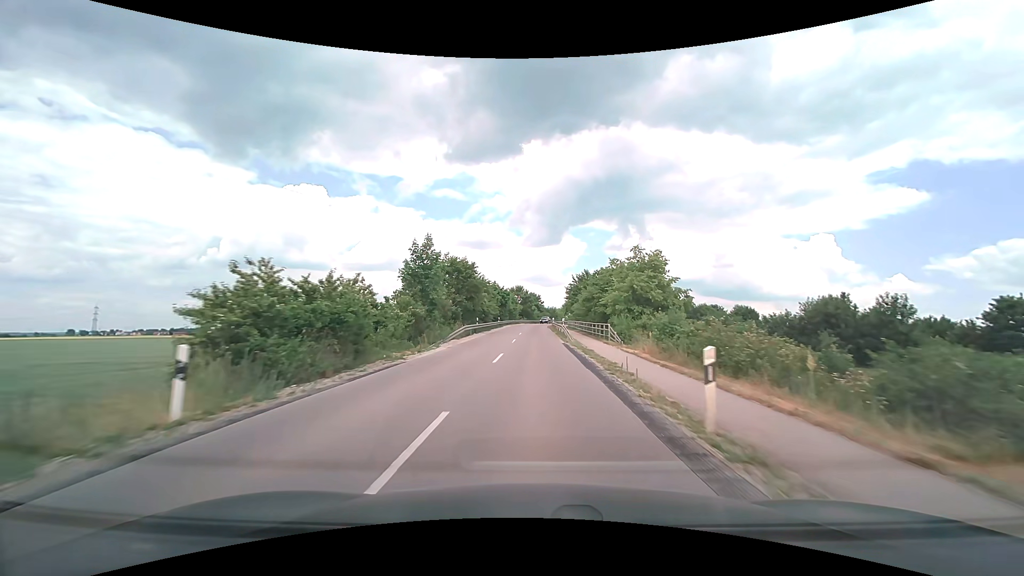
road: tertiary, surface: asphalt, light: Day
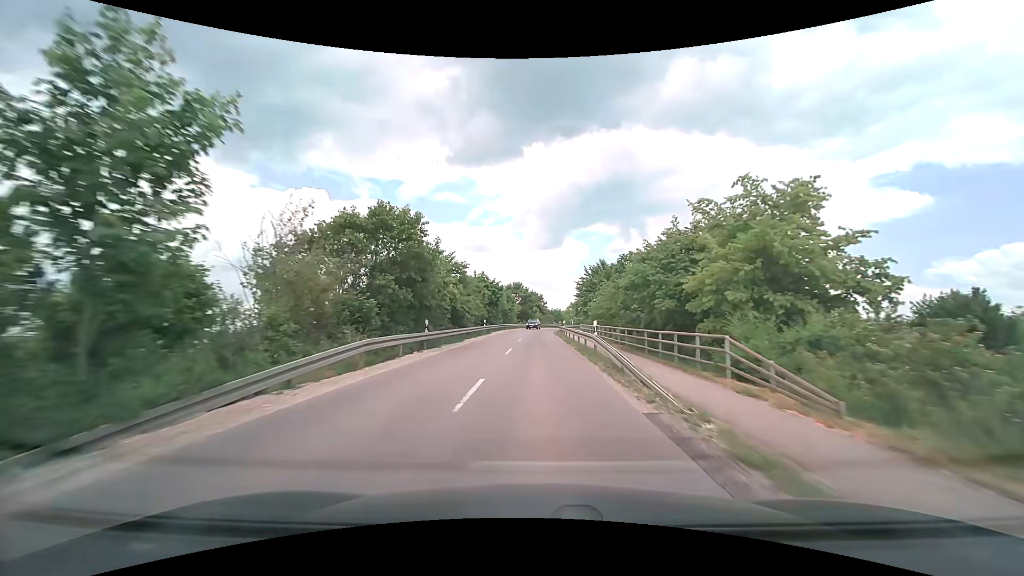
(-0.1, +20.6) m; 0°
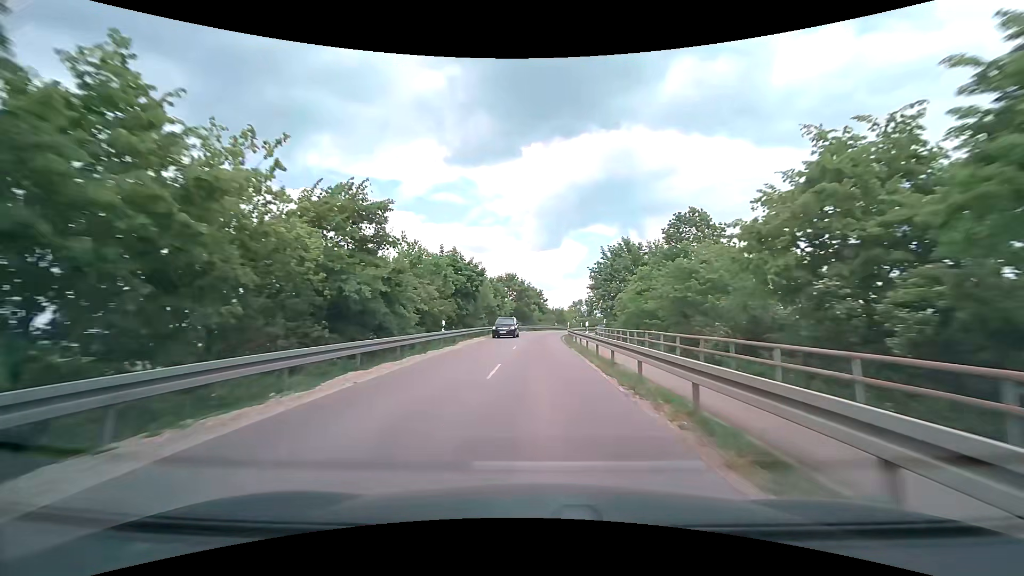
(0.0, +20.3) m; 0°
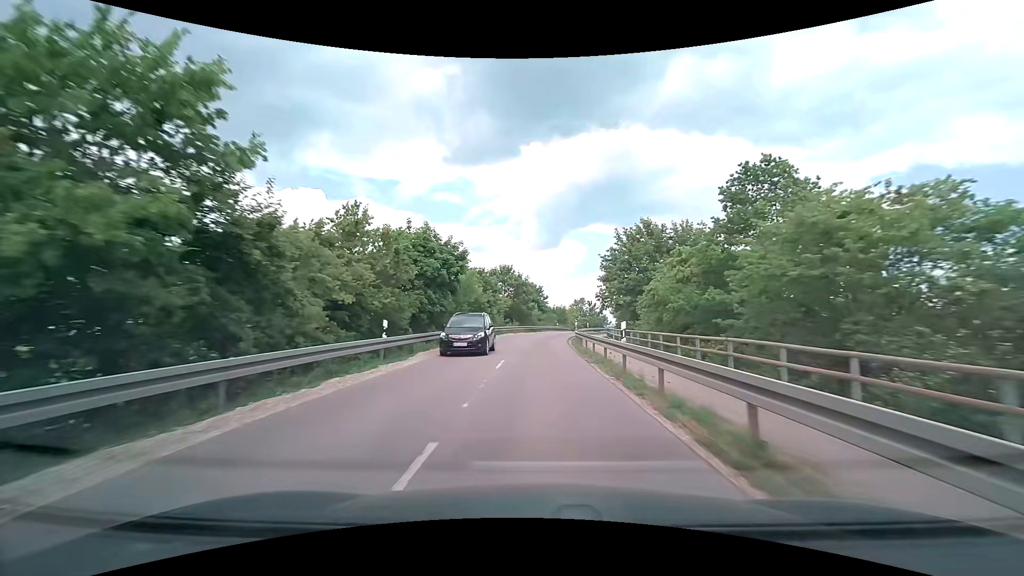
(0.0, +9.9) m; 0°
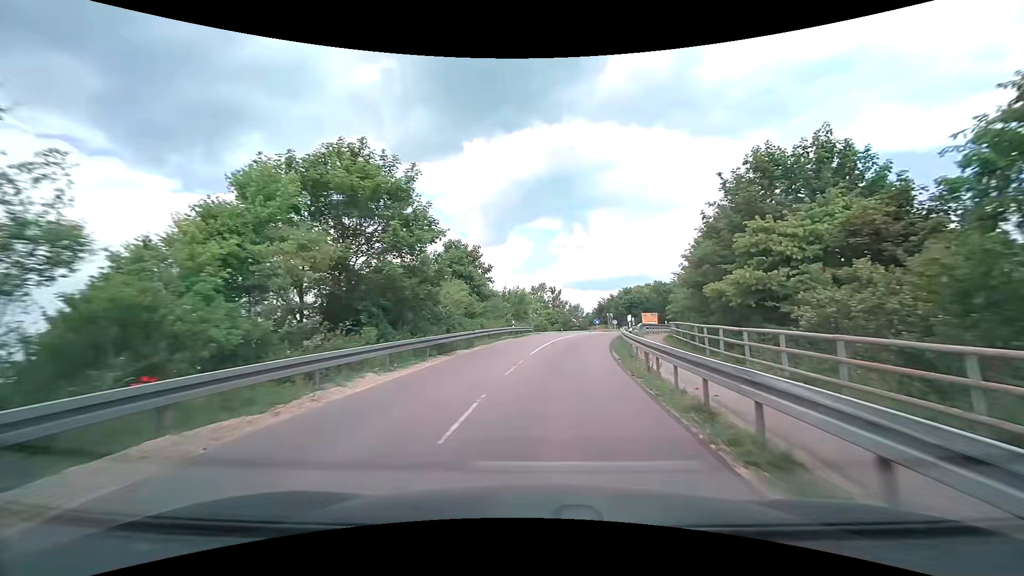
(+1.3, +44.5) m; +6°
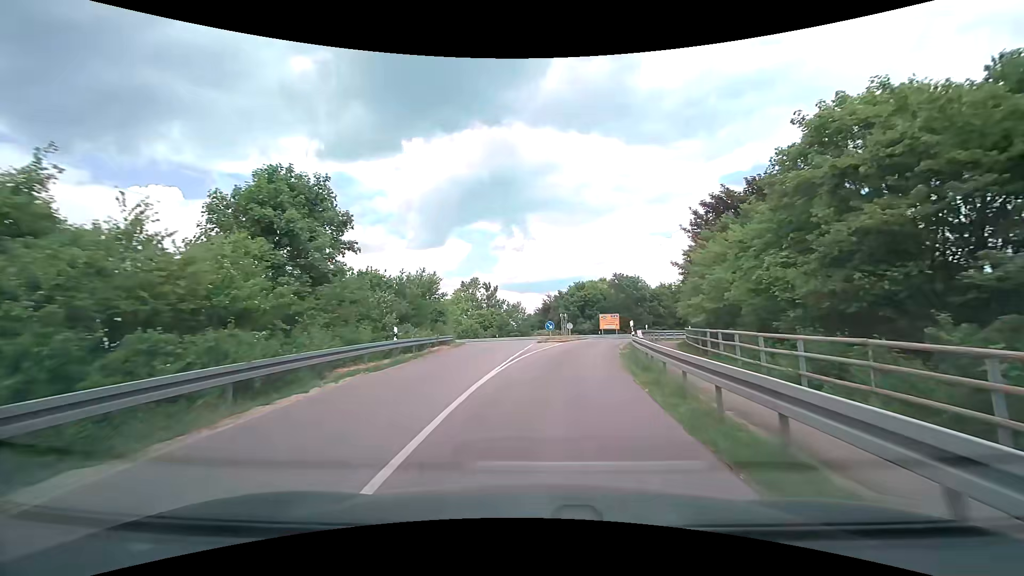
(+1.1, +20.6) m; +7°
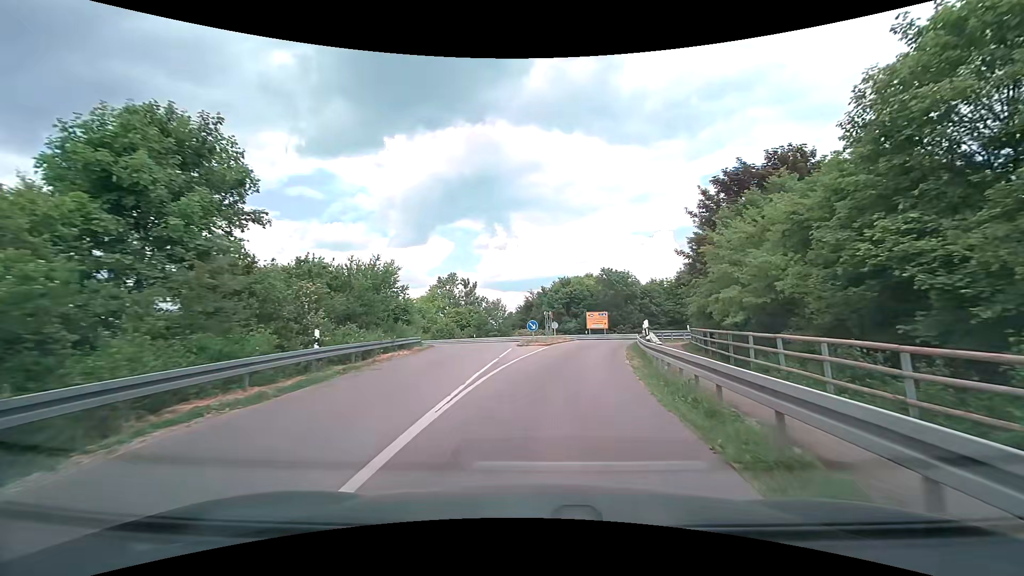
(+0.1, +5.8) m; +2°
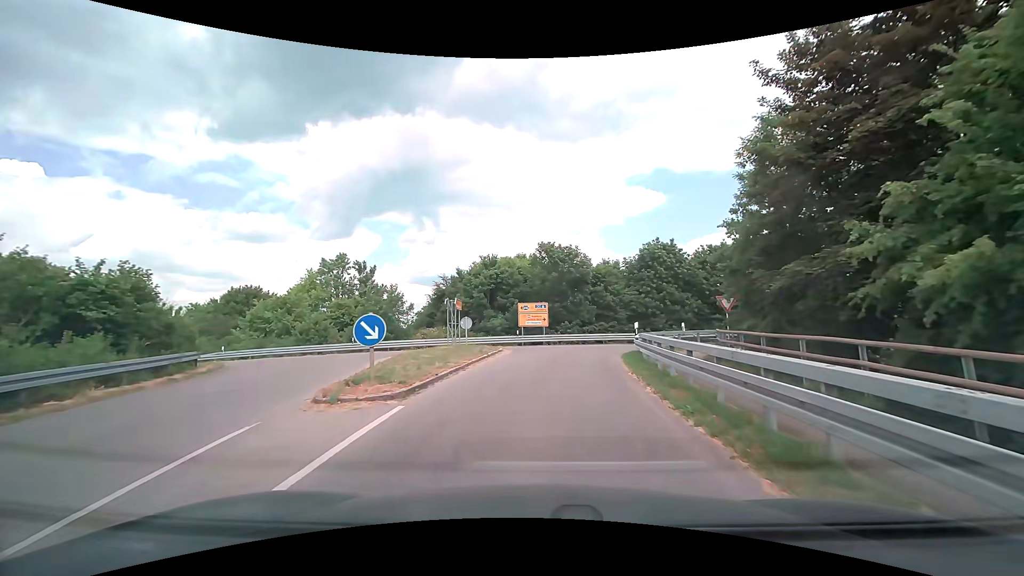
(+1.2, +18.9) m; +8°
(0, +10) (+1, +20) (+4, +29) (+11, +36) (+20, +40) (+30, +42) (+39, +45) (+49, +48) (+59, +51) (+68, +54) m
